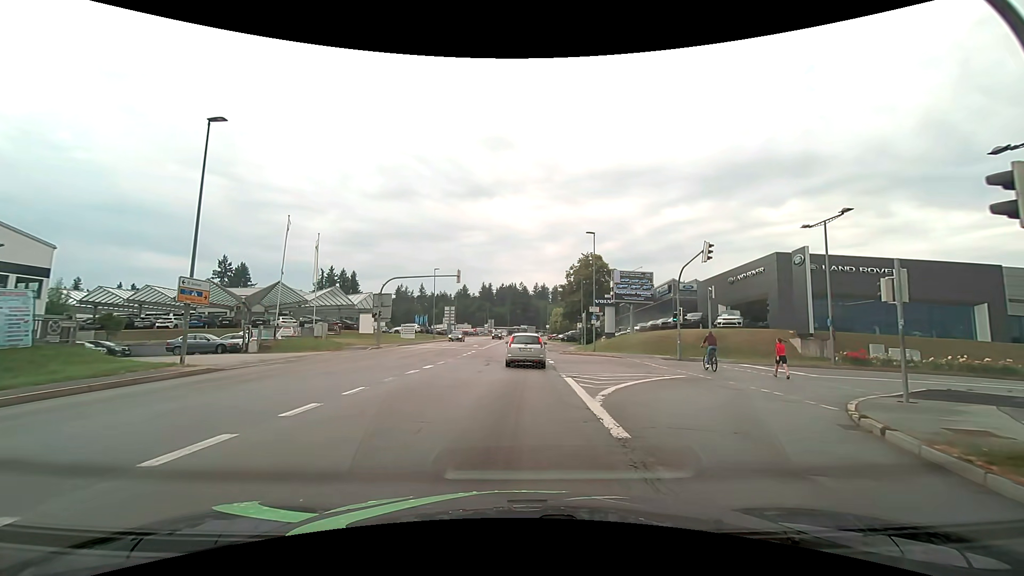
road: tertiary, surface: asphalt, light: Day
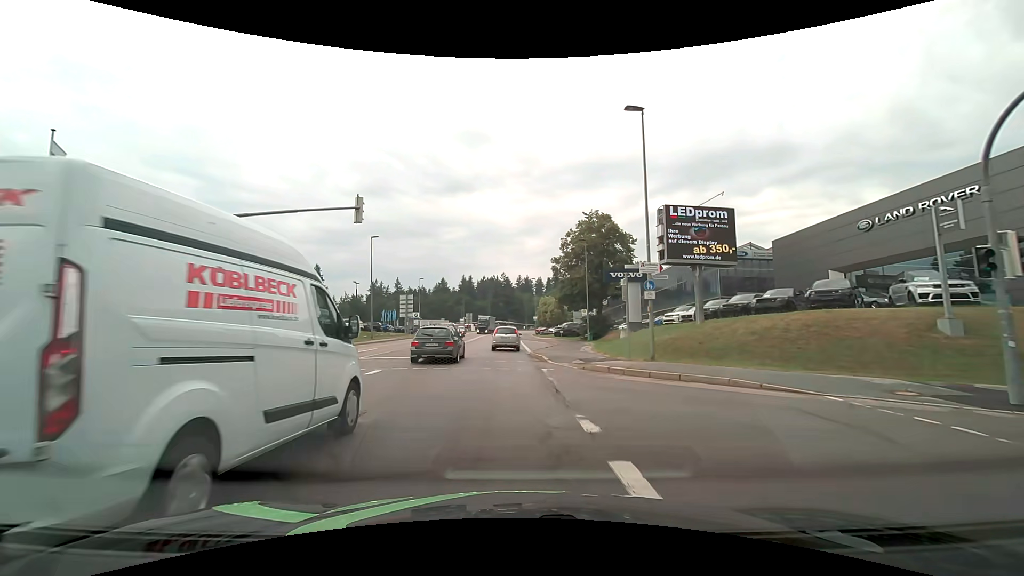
(+0.6, +23.3) m; +1°
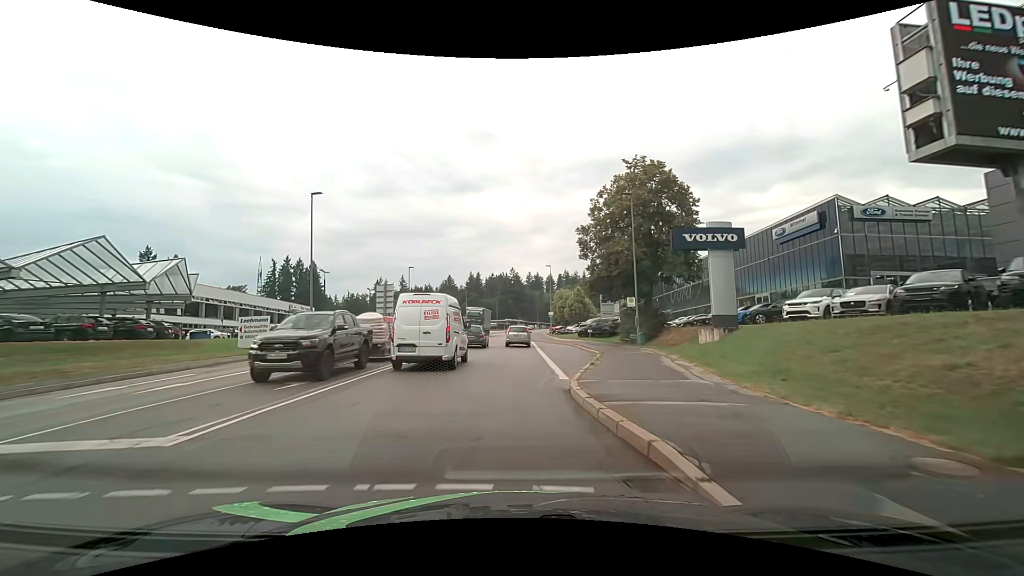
(+0.1, +16.9) m; 0°
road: secondary
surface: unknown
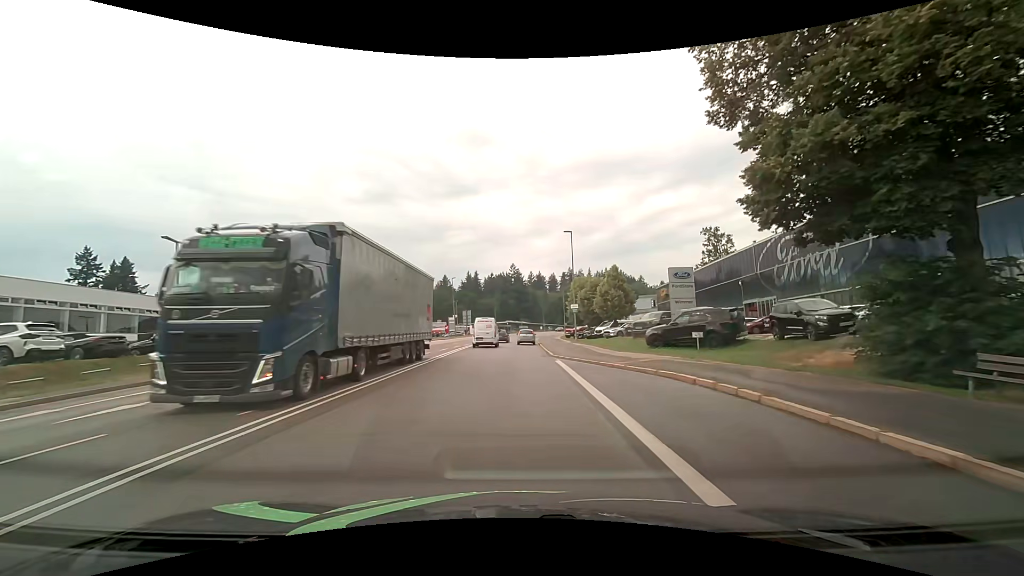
(-0.5, +27.1) m; 0°
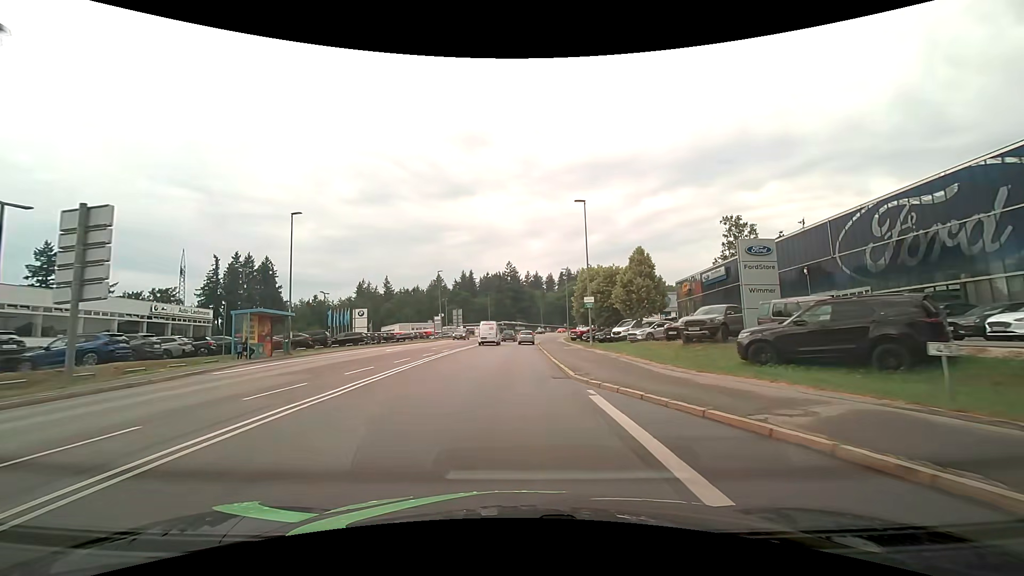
(0.0, +11.6) m; 0°
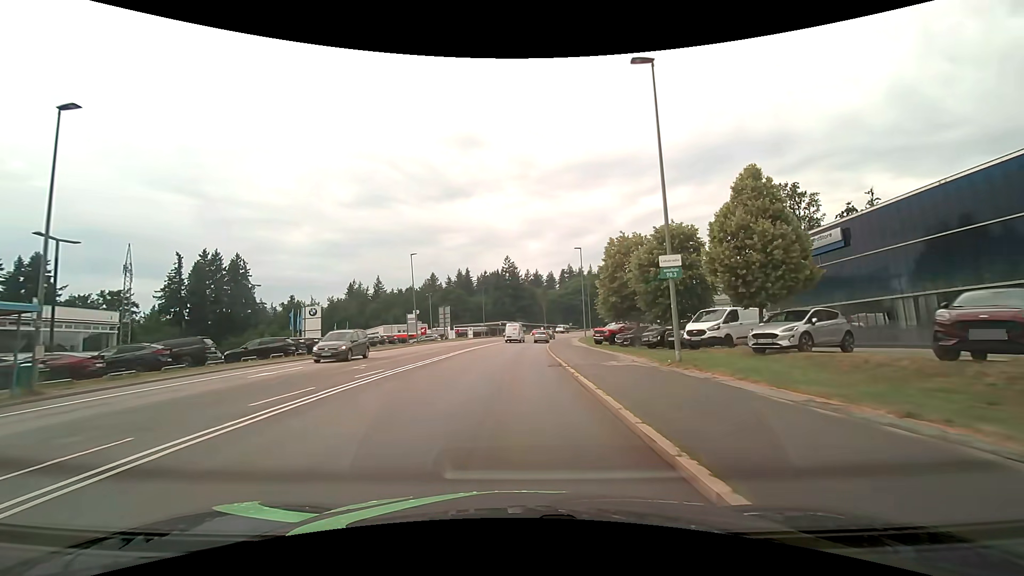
(0.0, +18.6) m; 0°
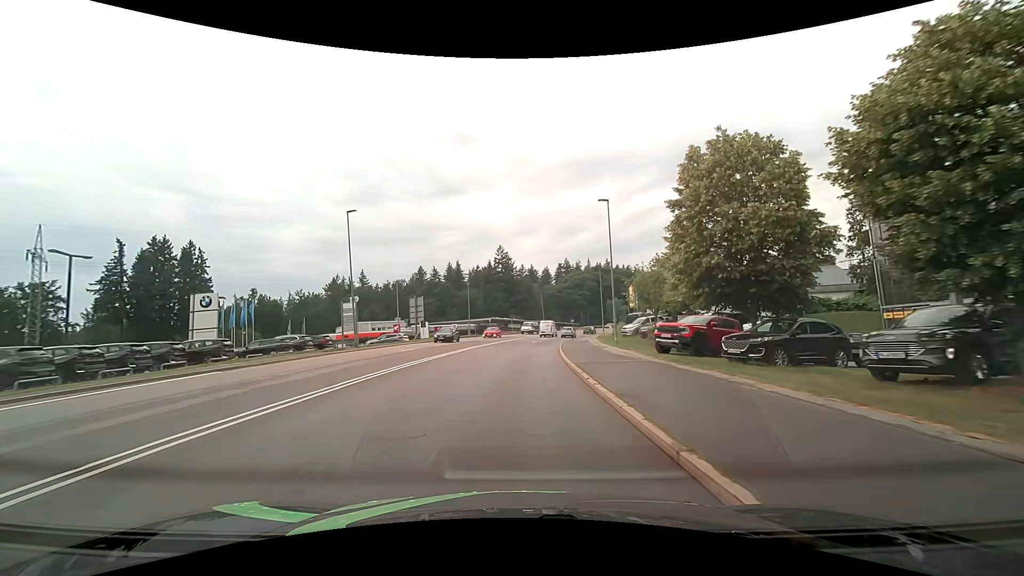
(0.0, +19.9) m; 0°
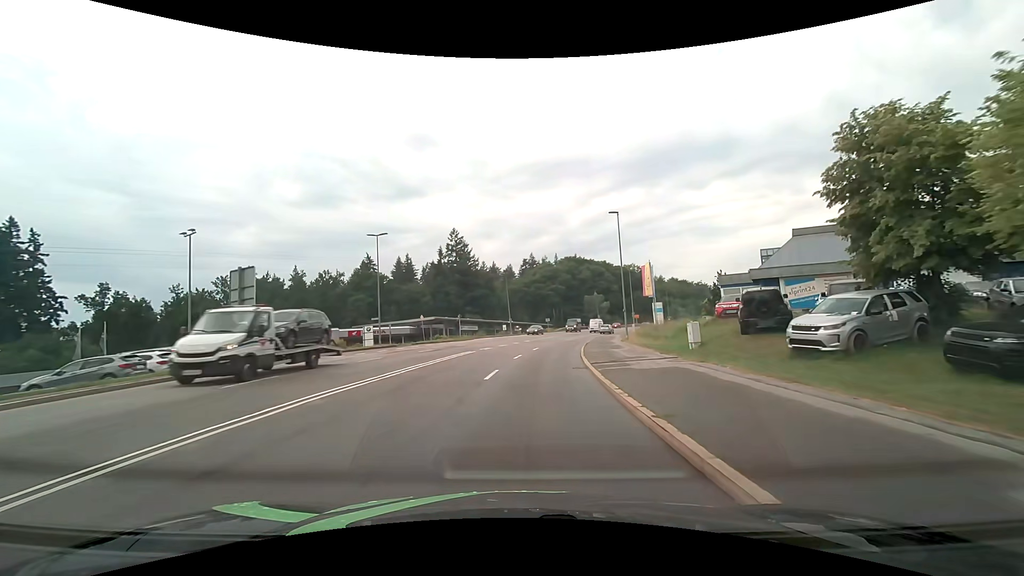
(+1.1, +35.6) m; +5°
(0, +10) (+1, +20) (+2, +30) (+3, +40) (+5, +50) (+7, +59) (+10, +69) (+12, +79) (+16, +88) (+19, +97) m
